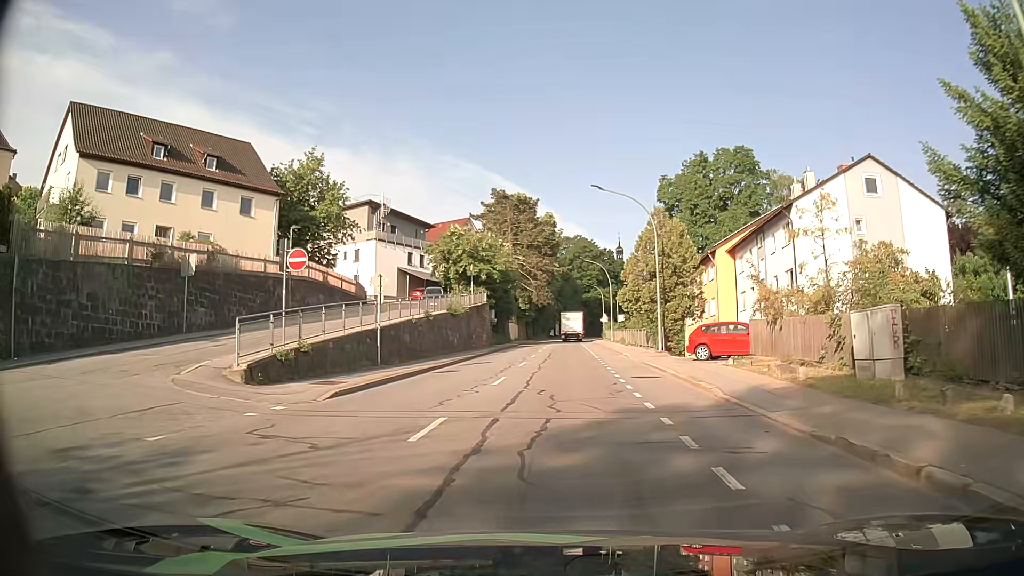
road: tertiary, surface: asphalt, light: Day
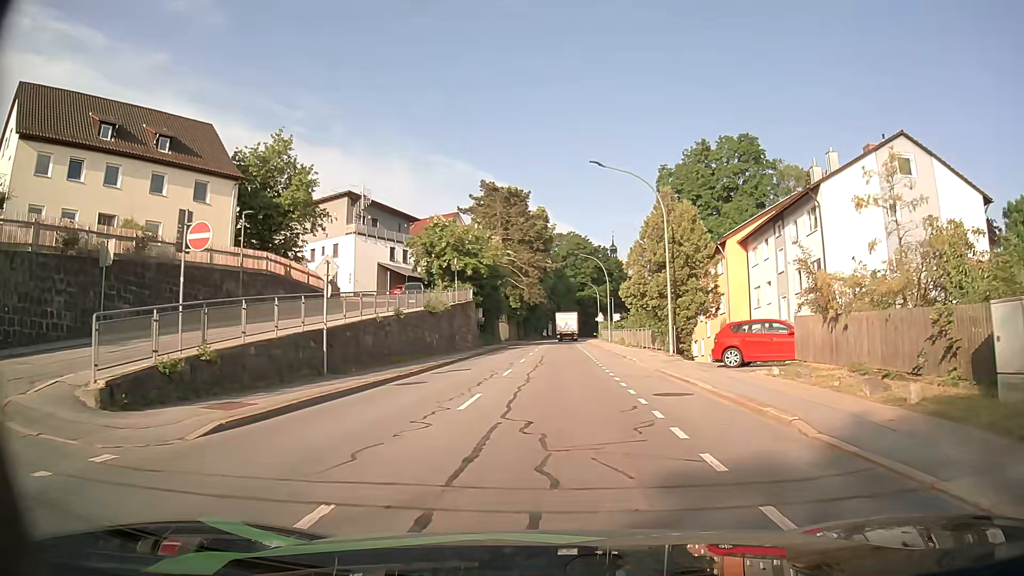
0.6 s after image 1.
(0.0, +5.3) m; +1°
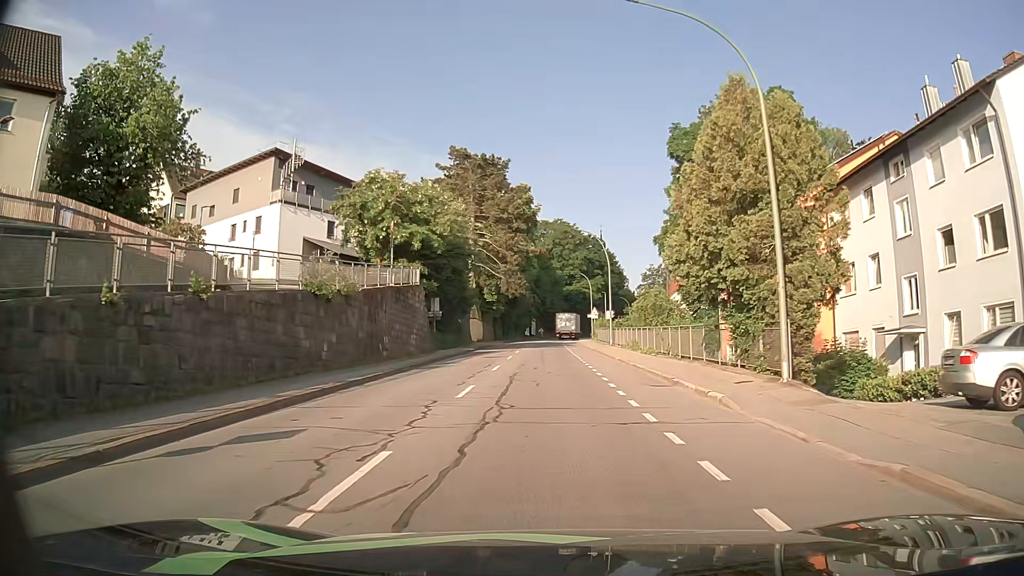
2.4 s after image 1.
(+0.1, +16.6) m; +1°
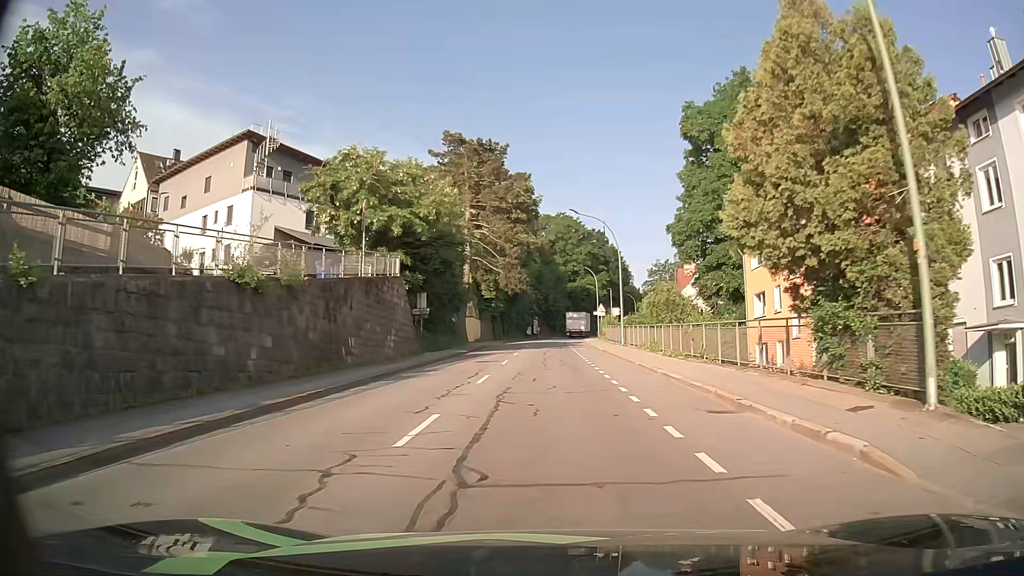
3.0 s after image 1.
(0.0, +5.8) m; 0°
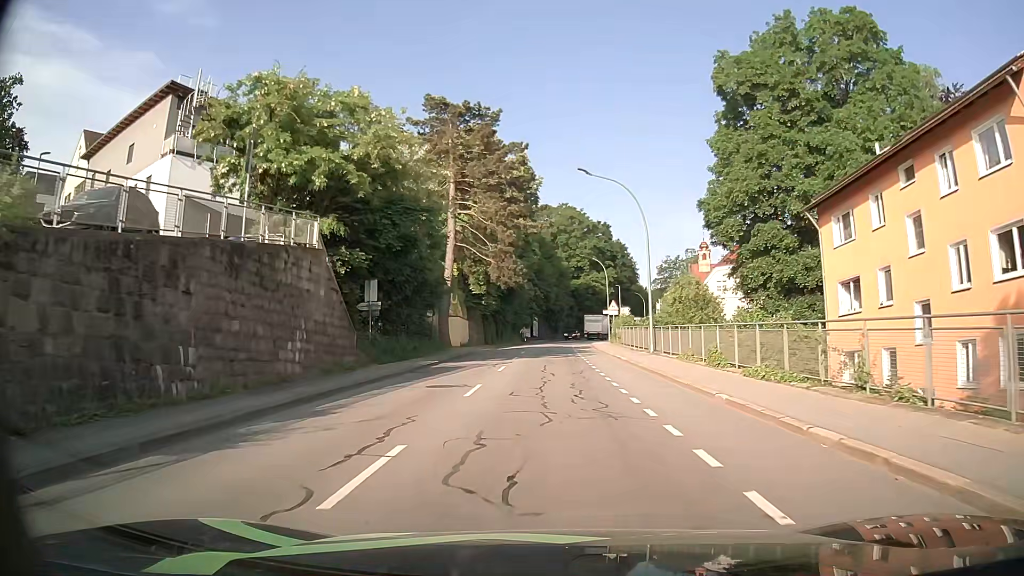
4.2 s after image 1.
(0.0, +11.8) m; 0°
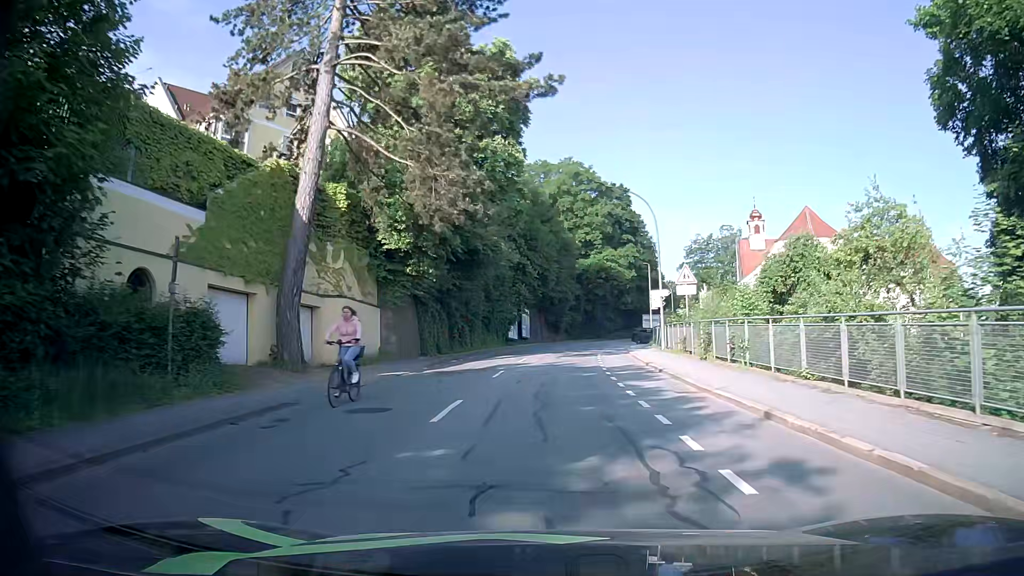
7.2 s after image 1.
(+0.1, +31.4) m; 0°
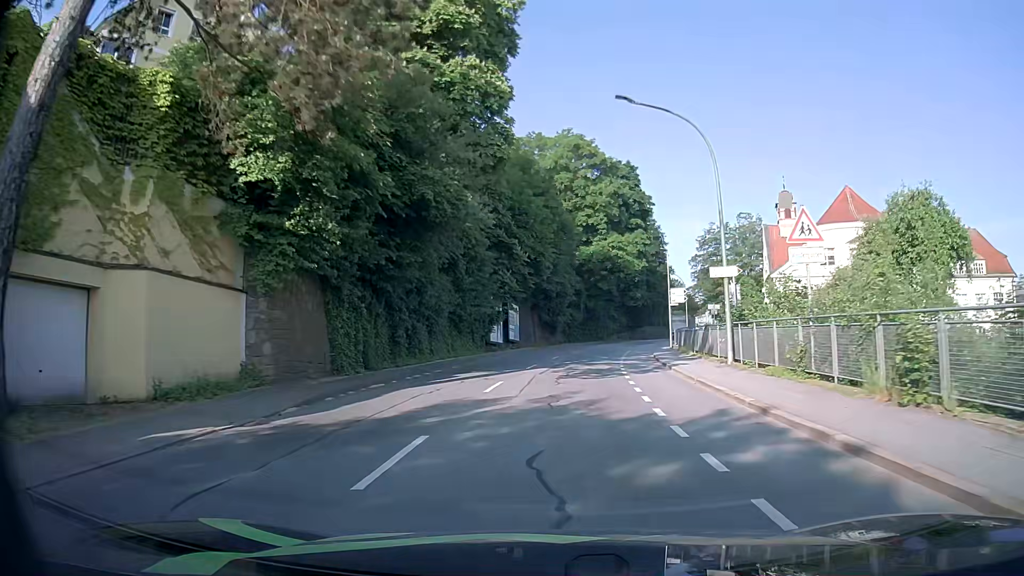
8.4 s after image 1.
(+0.1, +13.2) m; +1°
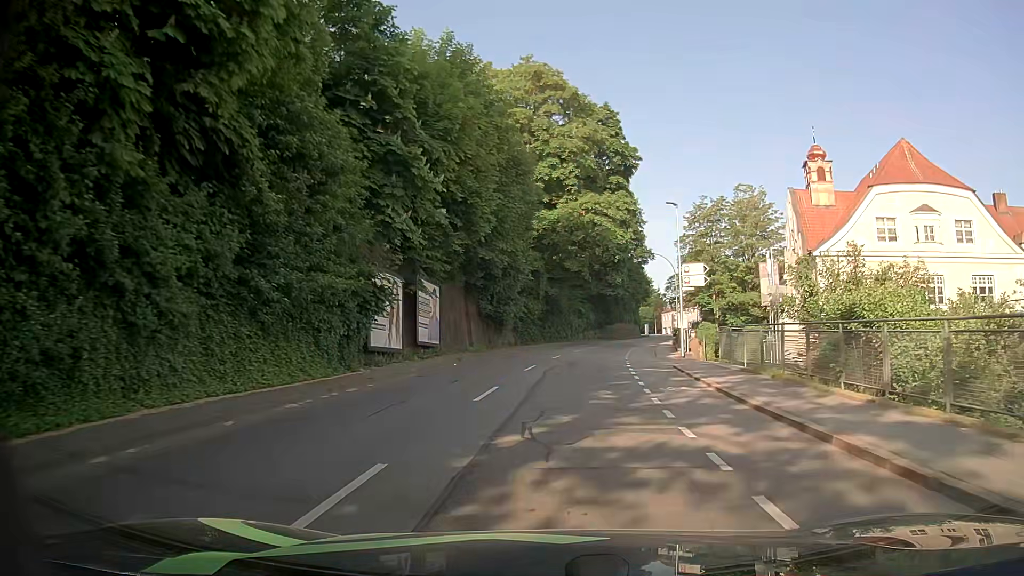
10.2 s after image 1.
(+0.4, +20.1) m; +3°
(0, +10) (+1, +20) (+2, +30) (+3, +40) (+5, +50) (+7, +60) (+9, +69) (+11, +79) (+14, +89) (+17, +98) m
